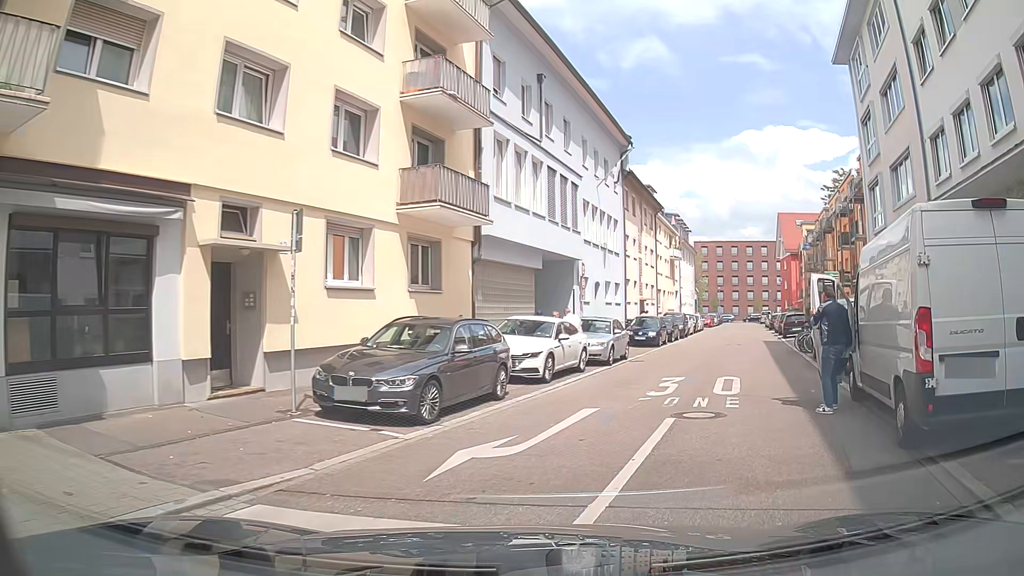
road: residential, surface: asphalt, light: Day
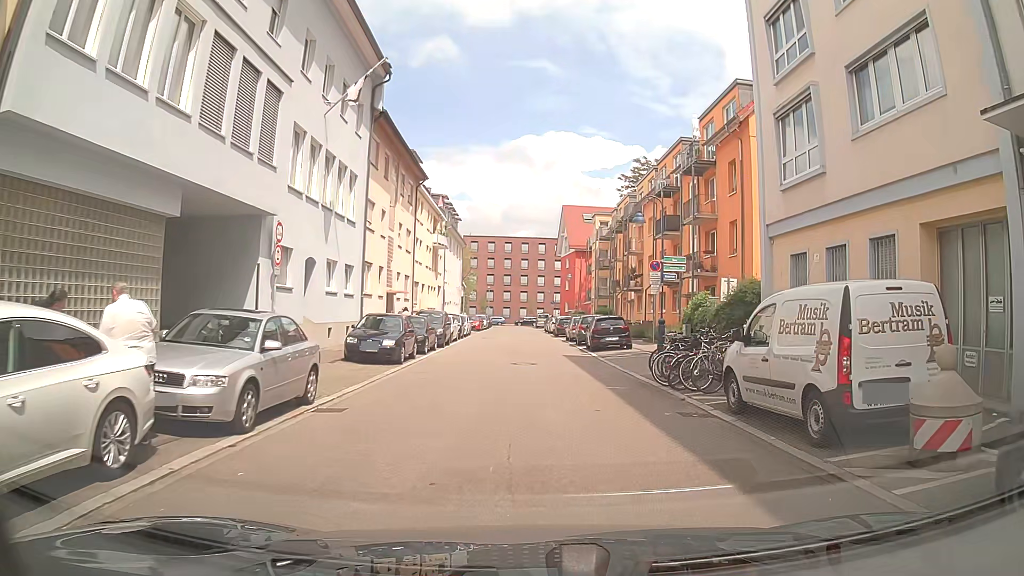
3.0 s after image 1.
(+2.5, +12.4) m; +15°
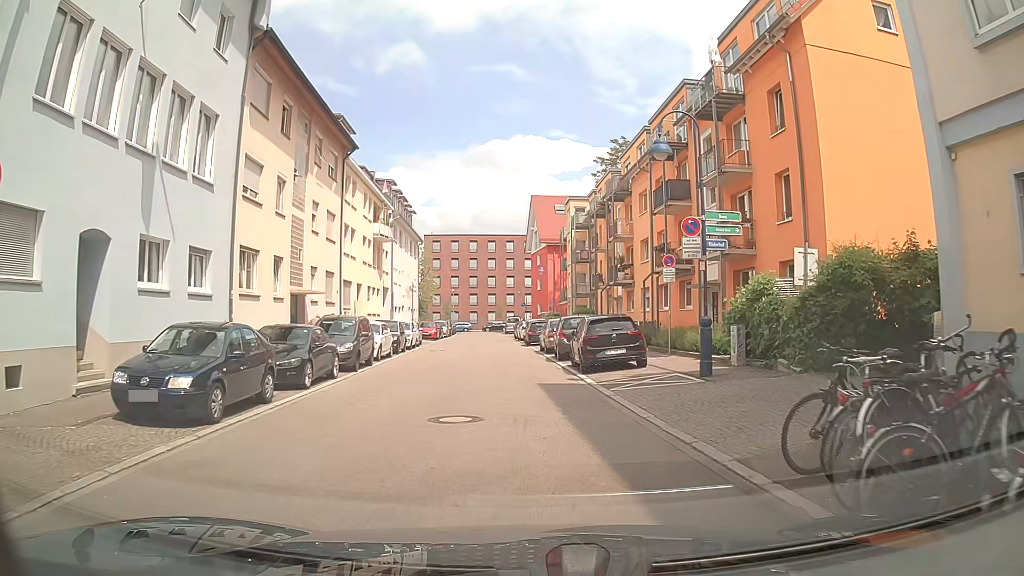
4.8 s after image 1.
(+0.6, +10.5) m; +3°
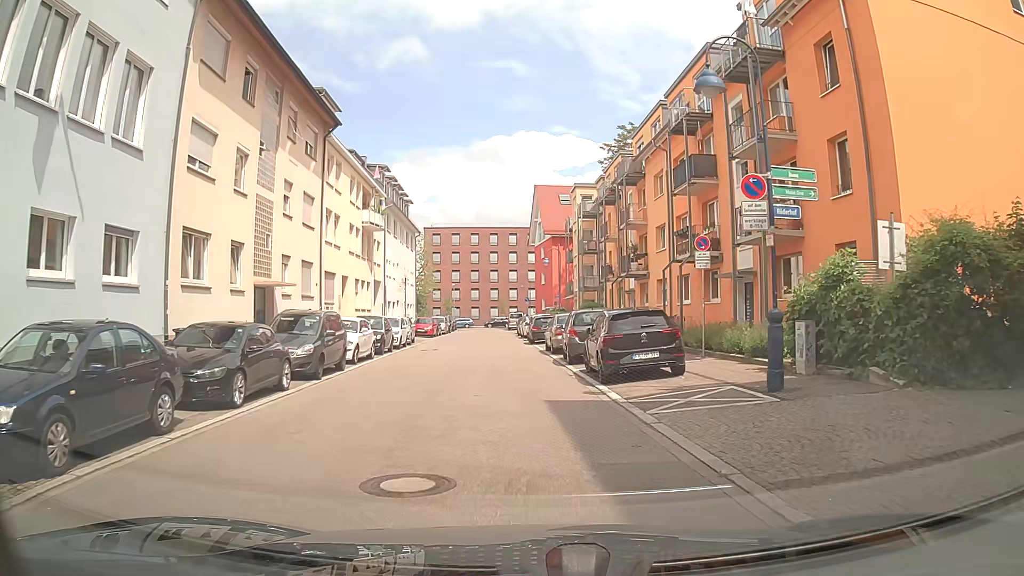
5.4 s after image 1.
(+0.1, +4.0) m; -1°
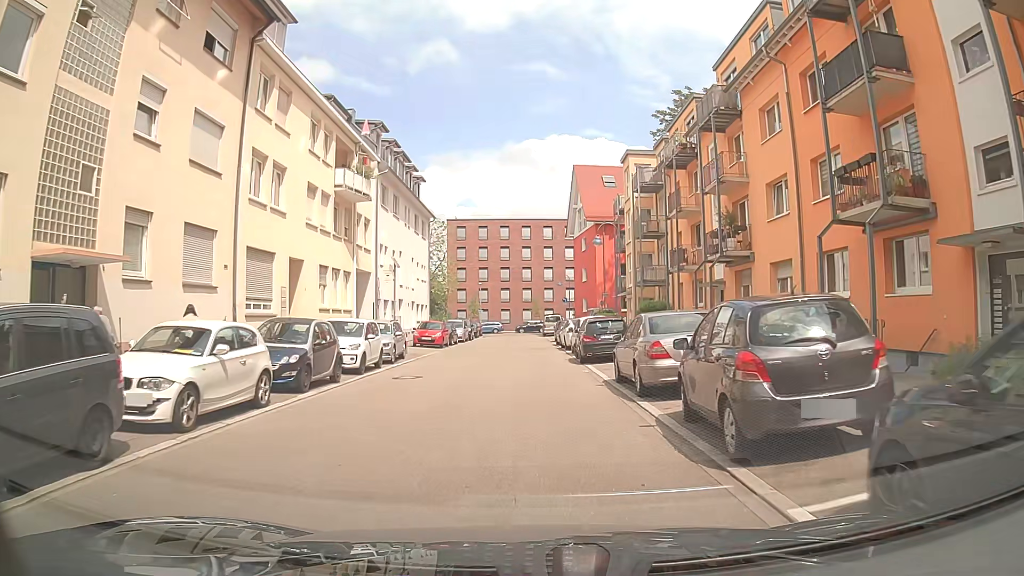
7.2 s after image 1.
(-0.1, +12.8) m; -1°
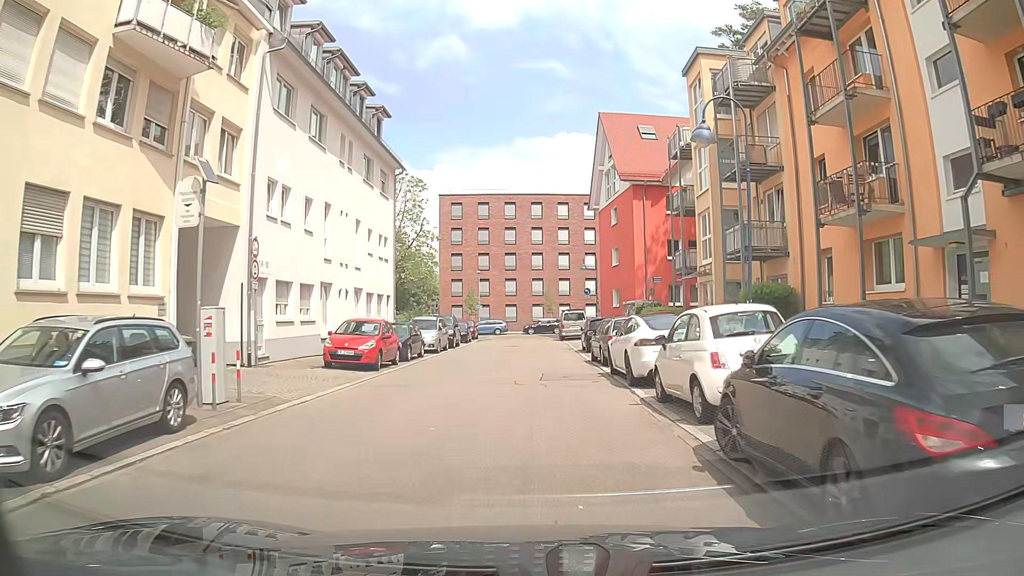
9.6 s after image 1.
(0.0, +17.9) m; -1°
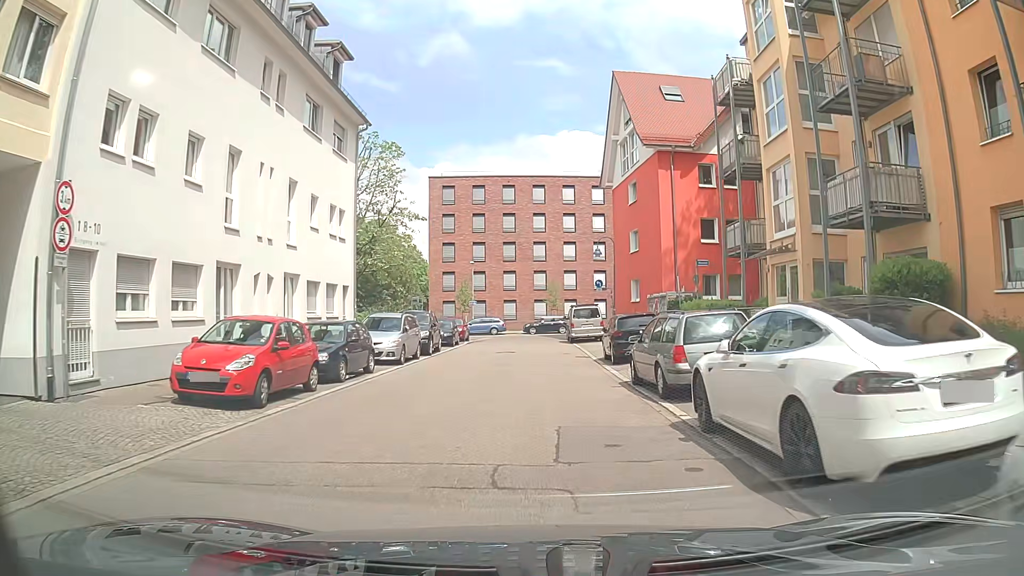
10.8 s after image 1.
(+0.1, +8.9) m; 0°
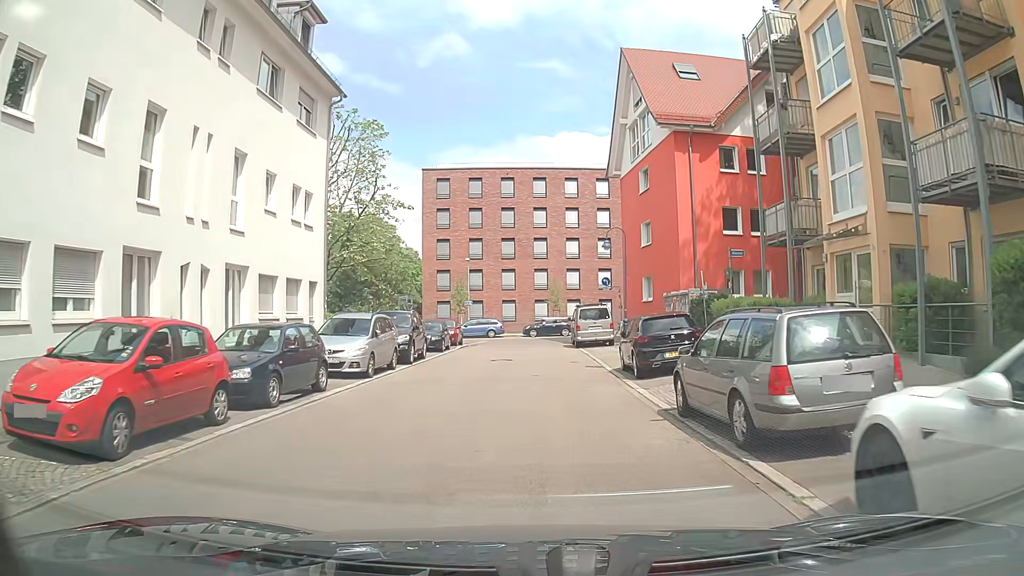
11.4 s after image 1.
(0.0, +4.3) m; 0°
